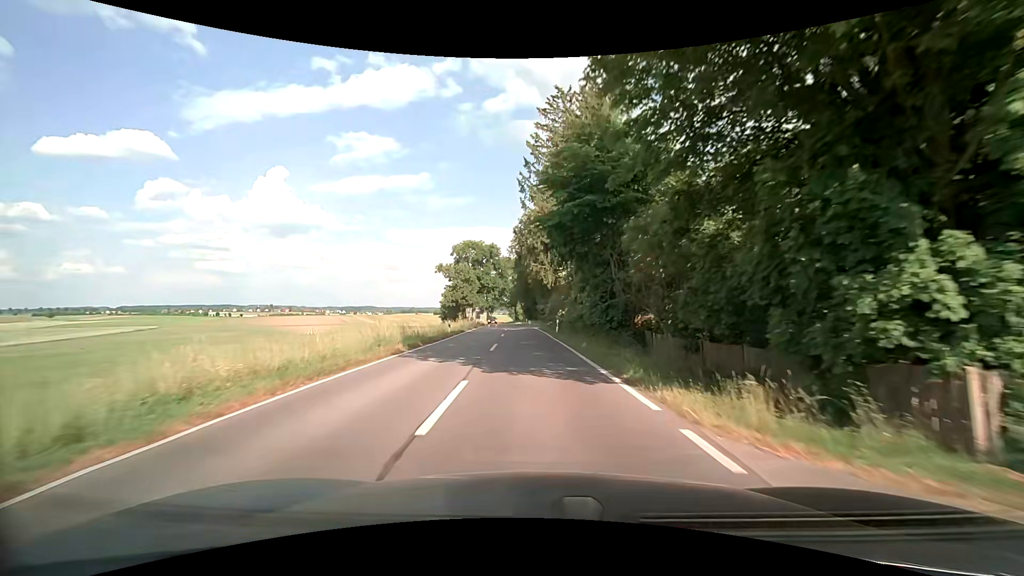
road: tertiary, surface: asphalt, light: Day
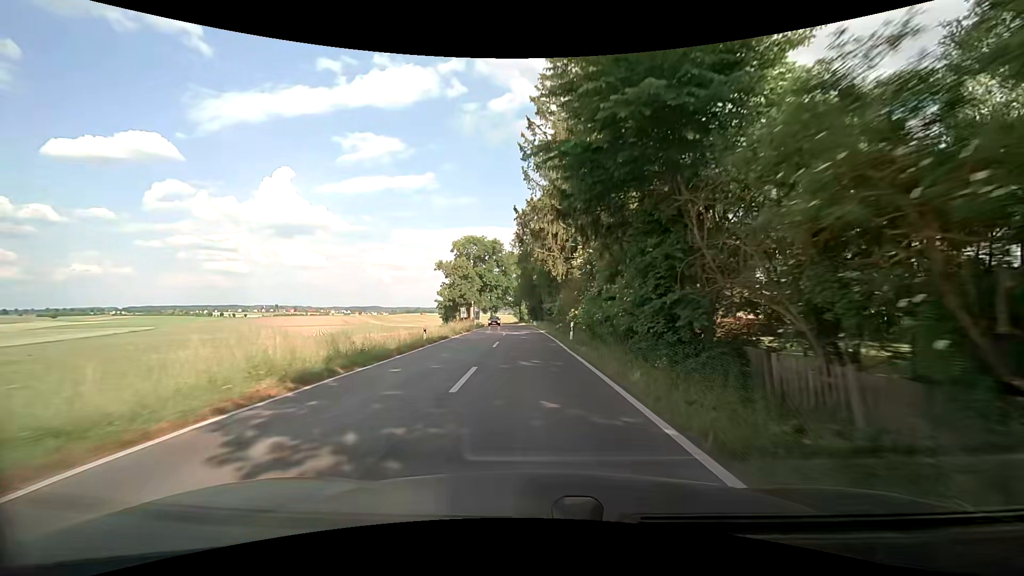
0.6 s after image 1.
(-0.1, +9.2) m; -1°
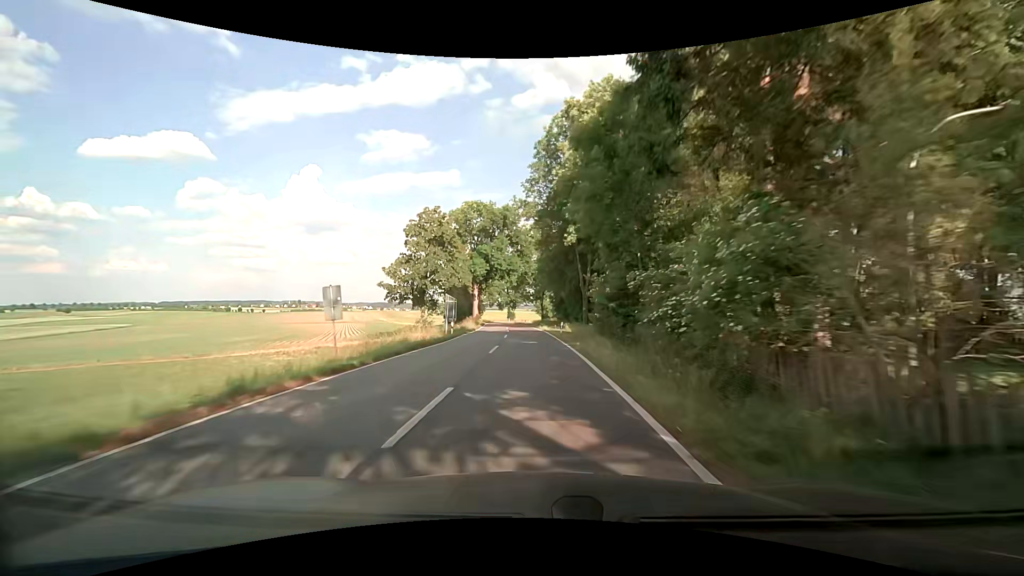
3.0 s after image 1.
(-0.8, +39.6) m; -3°
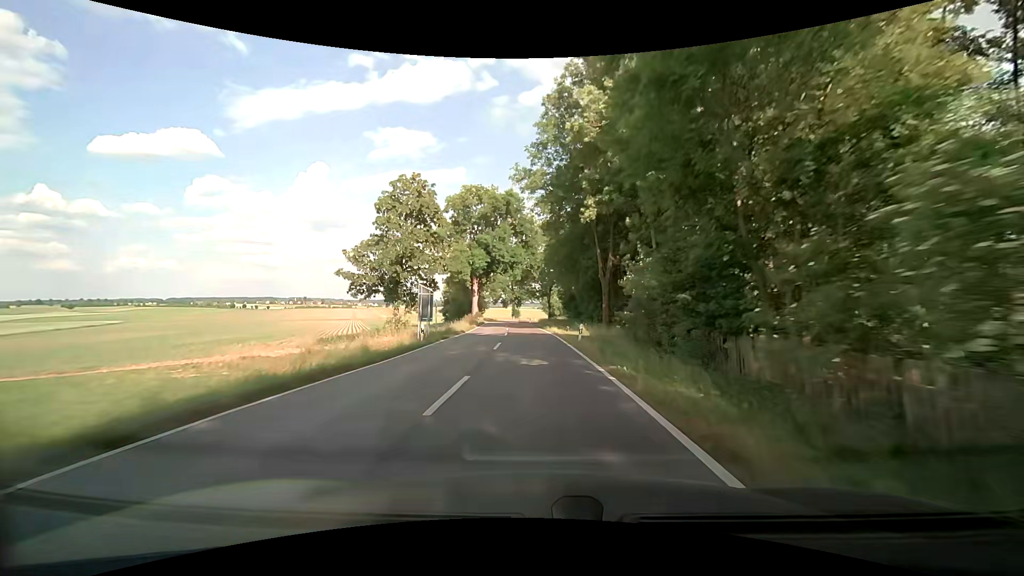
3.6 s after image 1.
(-0.1, +10.6) m; -1°
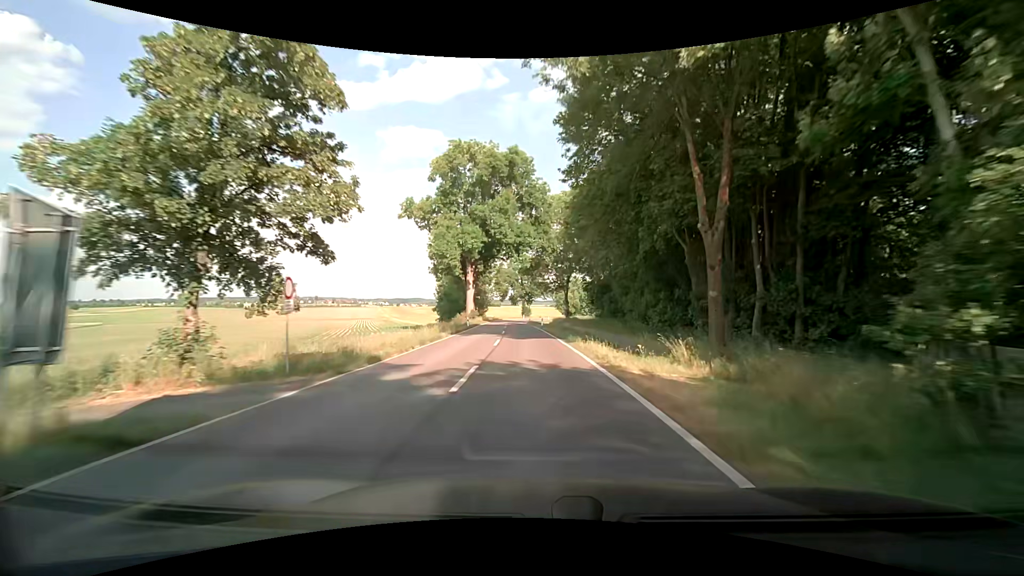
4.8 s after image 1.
(+0.1, +22.1) m; 0°
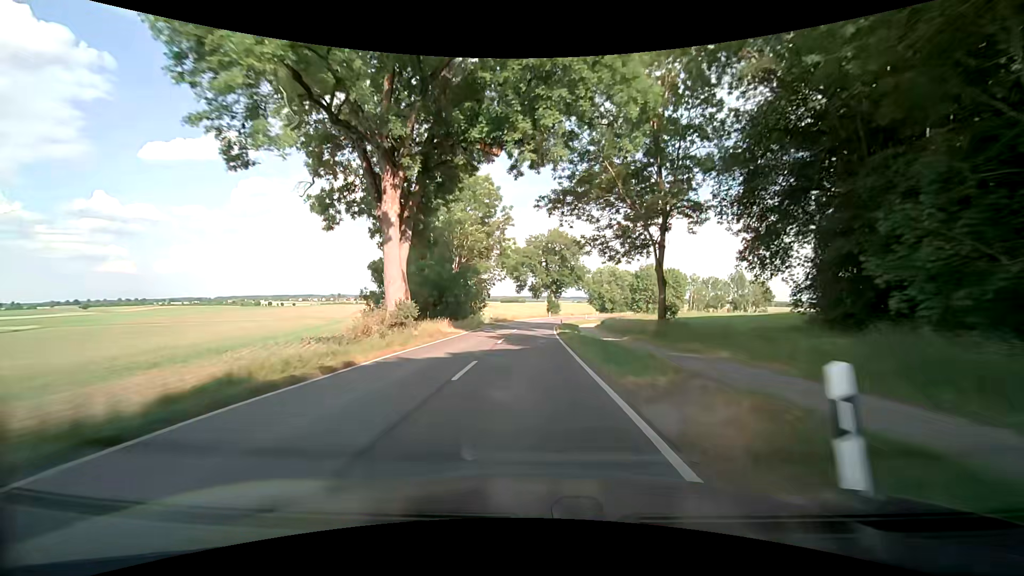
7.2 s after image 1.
(-1.2, +46.7) m; -3°
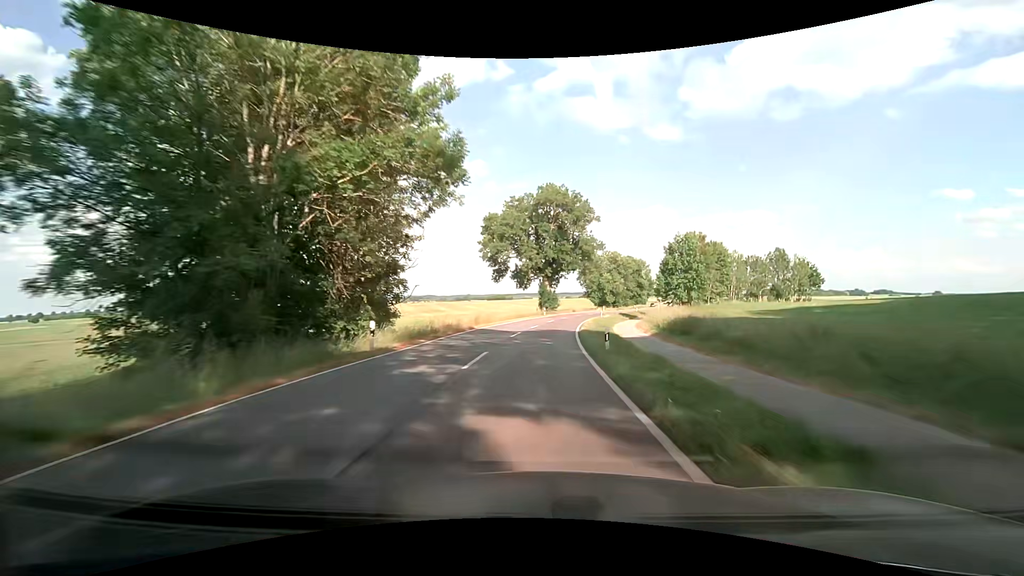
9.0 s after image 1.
(-0.1, +36.6) m; +1°
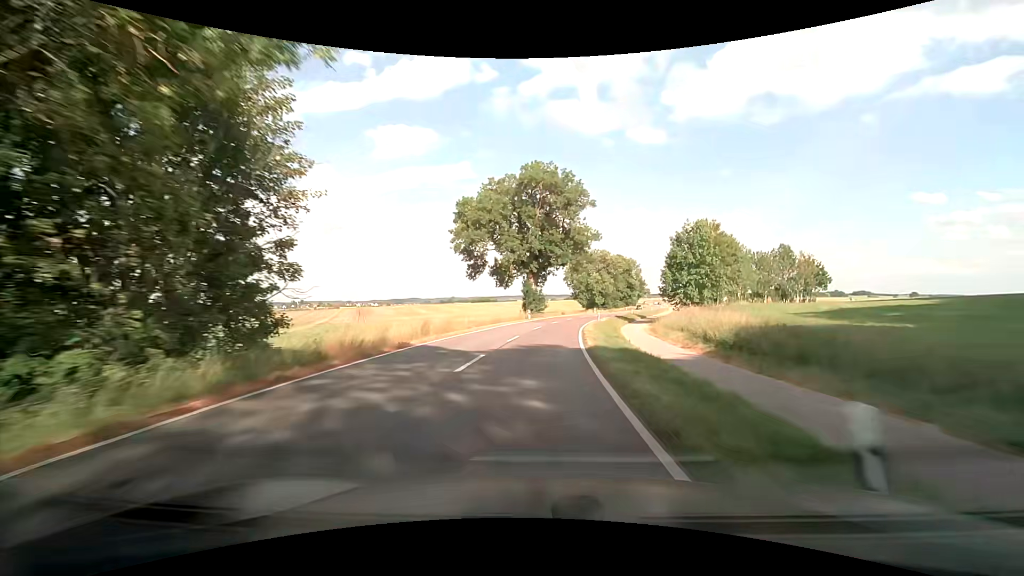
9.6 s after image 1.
(+0.2, +12.4) m; +2°
(0, +10) (+1, +20) (+1, +30) (+2, +40) (+4, +50) (+6, +60) (+8, +69) (+10, +79) (+13, +89) (+16, +98) m
